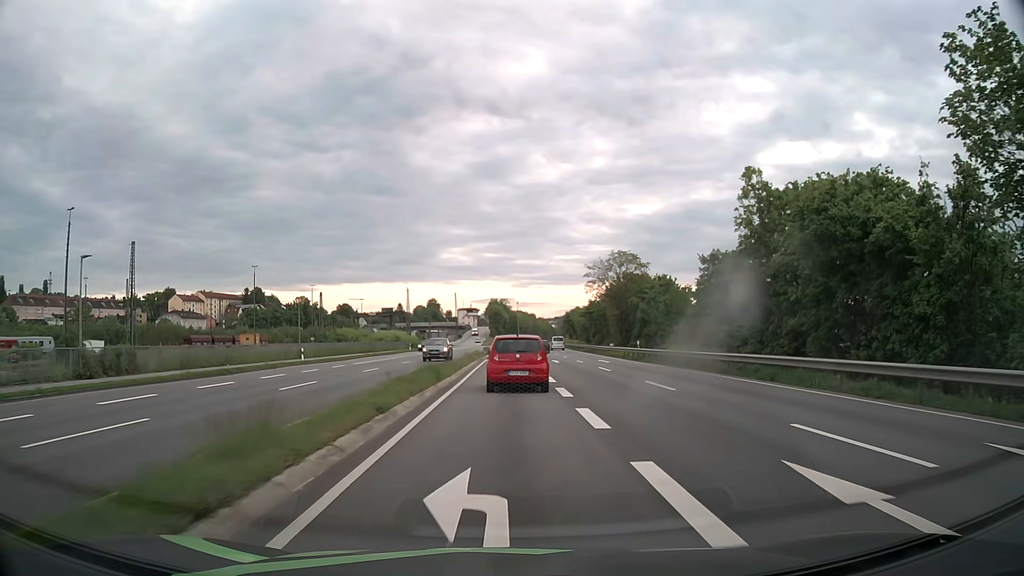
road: primary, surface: asphalt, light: Day
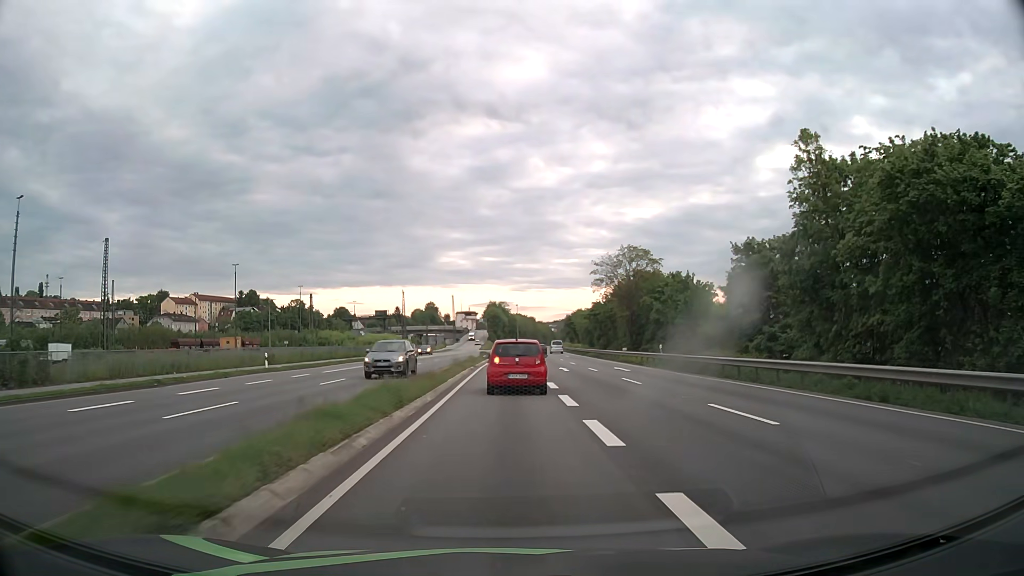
(0.0, +7.3) m; 0°
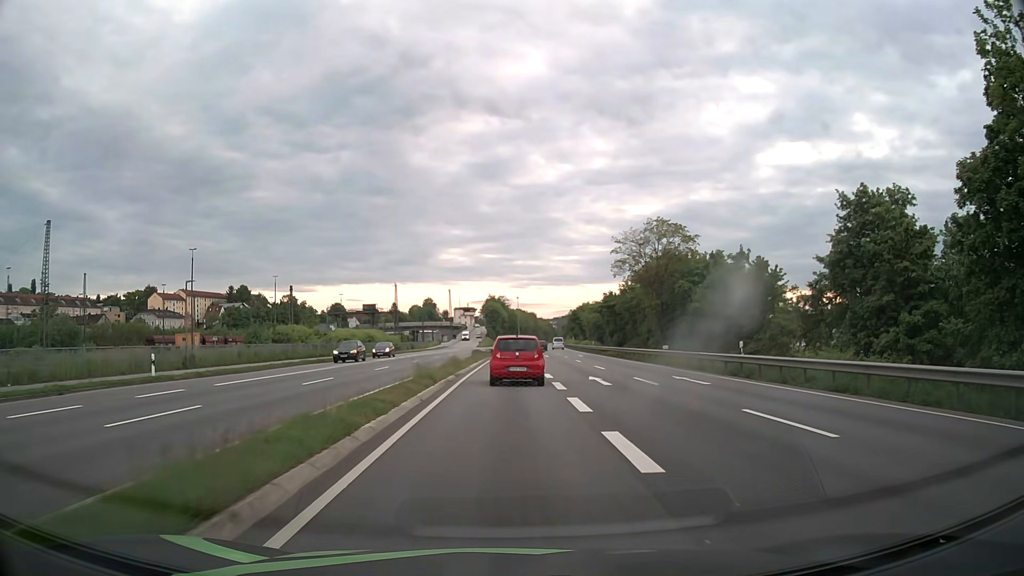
(0.0, +14.1) m; 0°
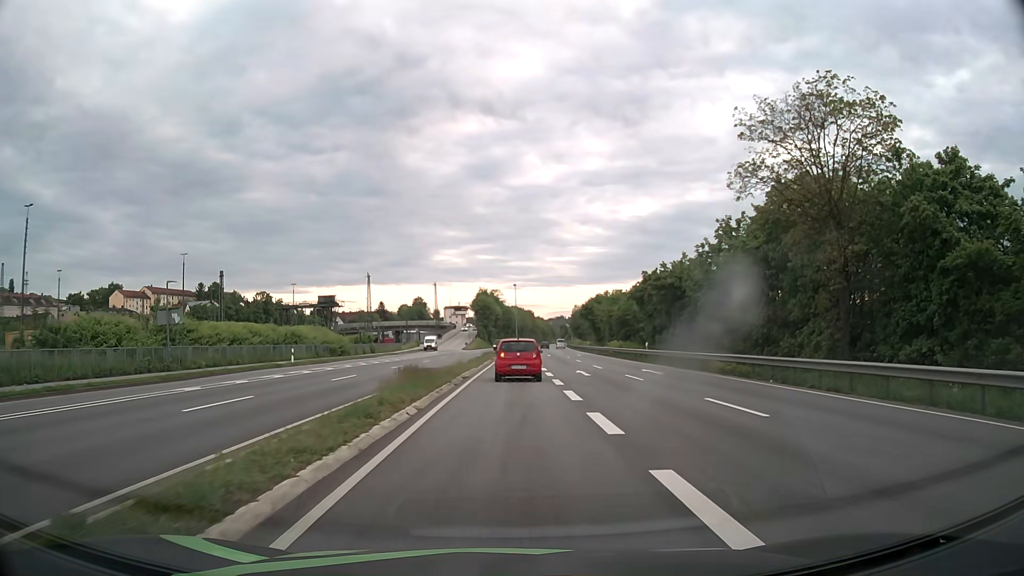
(+0.2, +32.9) m; +1°
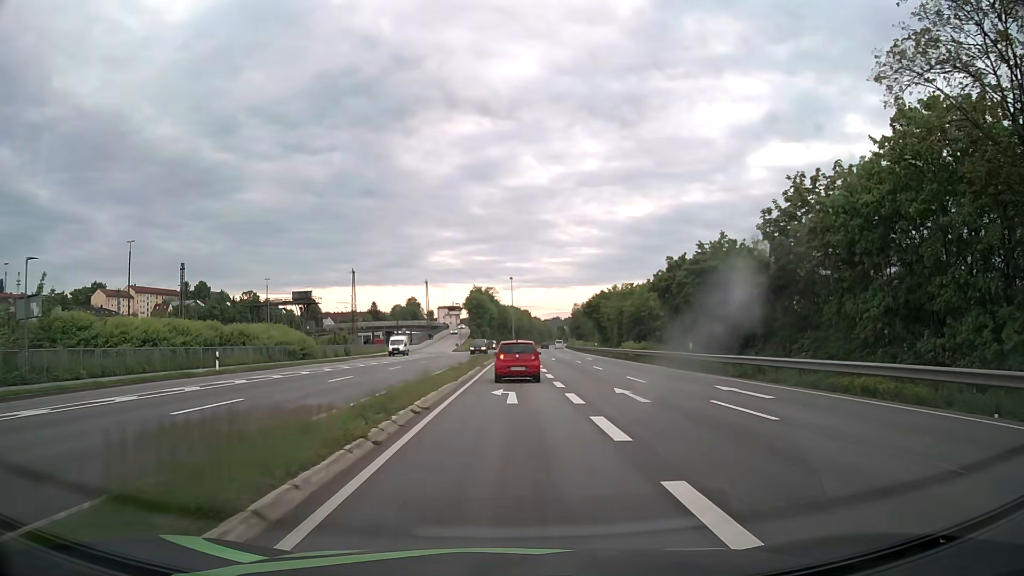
(0.0, +12.5) m; 0°
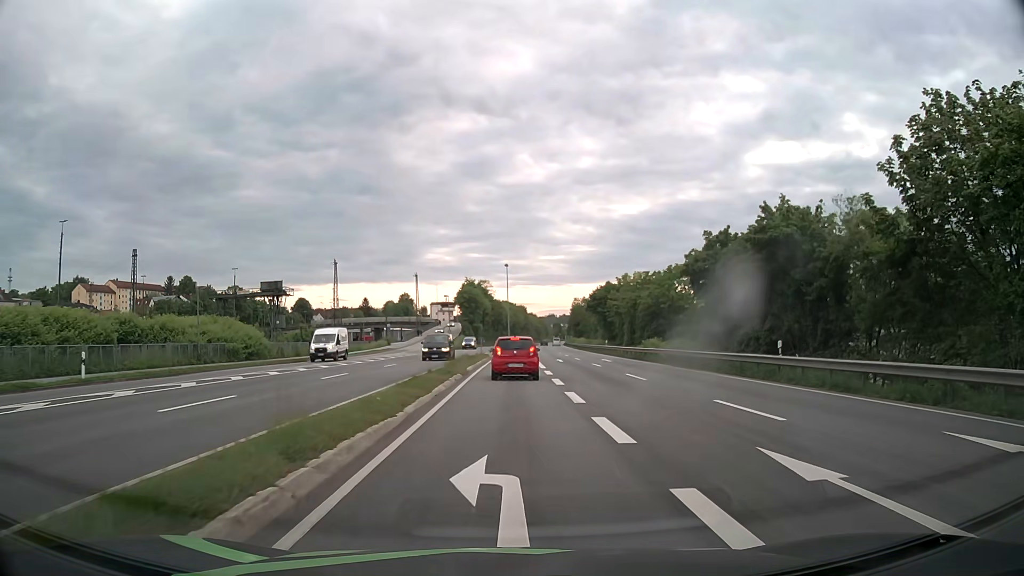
(0.0, +12.5) m; +1°
